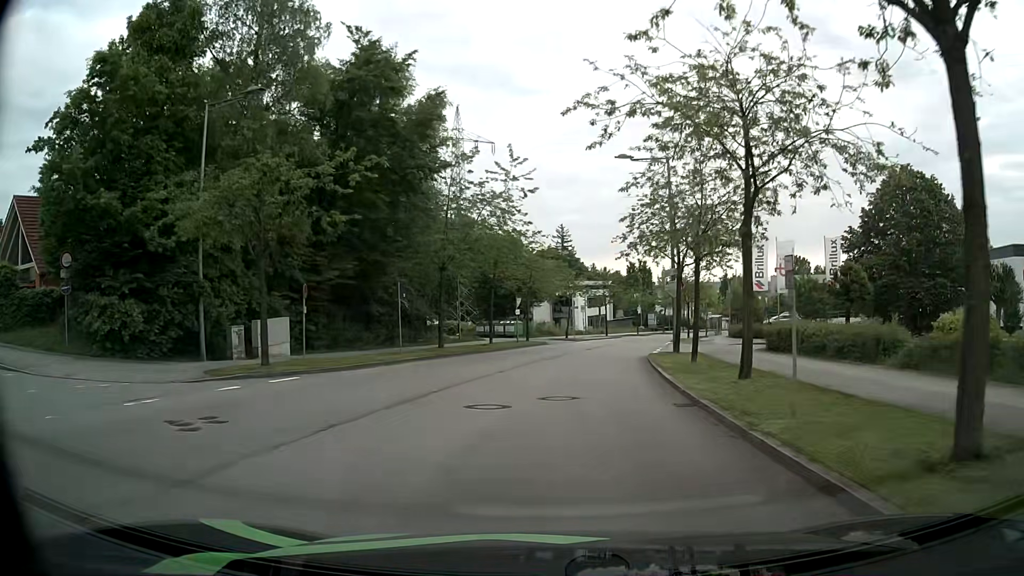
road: secondary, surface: asphalt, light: Day
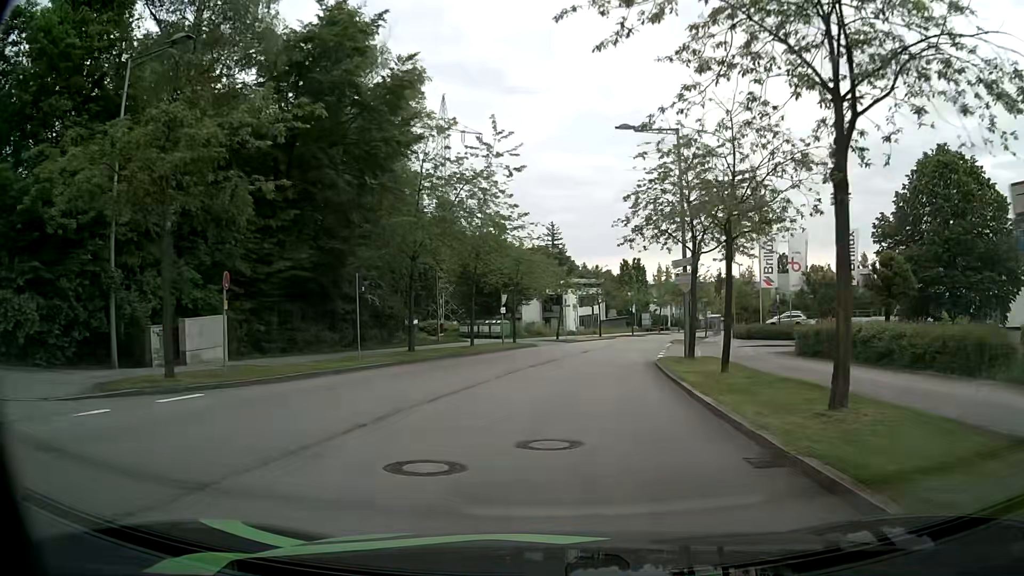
(0.0, +4.8) m; 0°
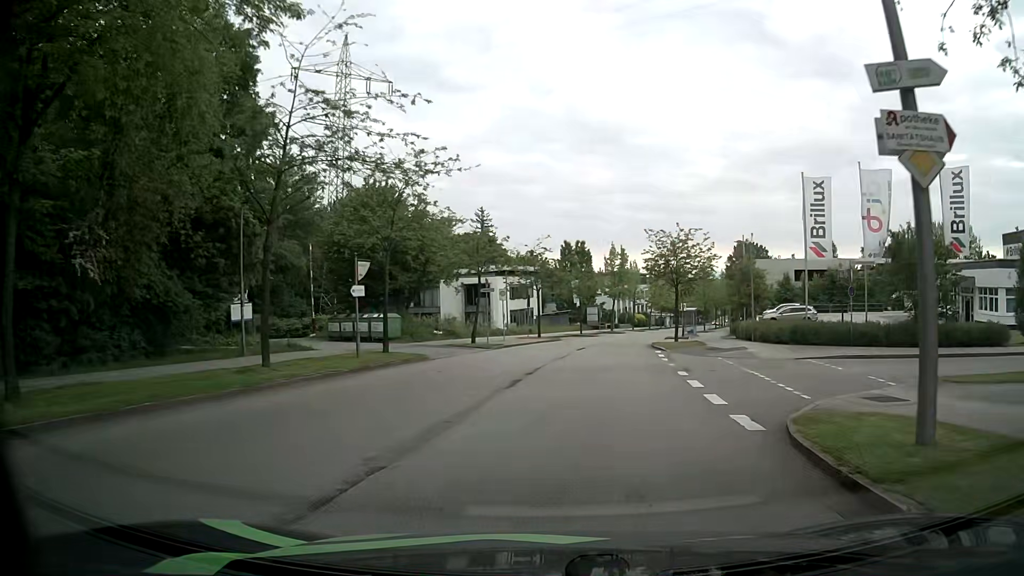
(+1.0, +20.4) m; +6°
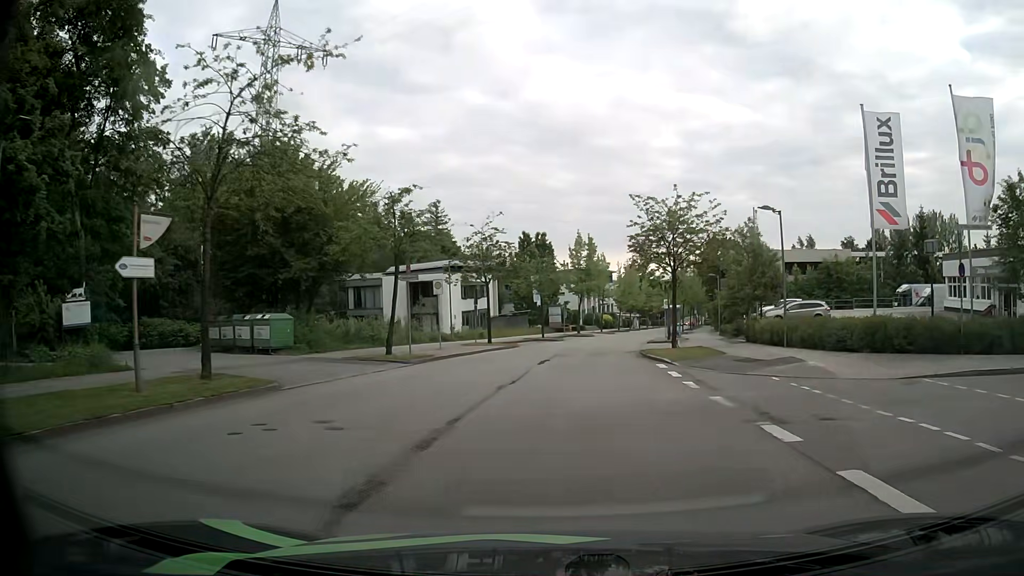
(+0.4, +10.5) m; +3°
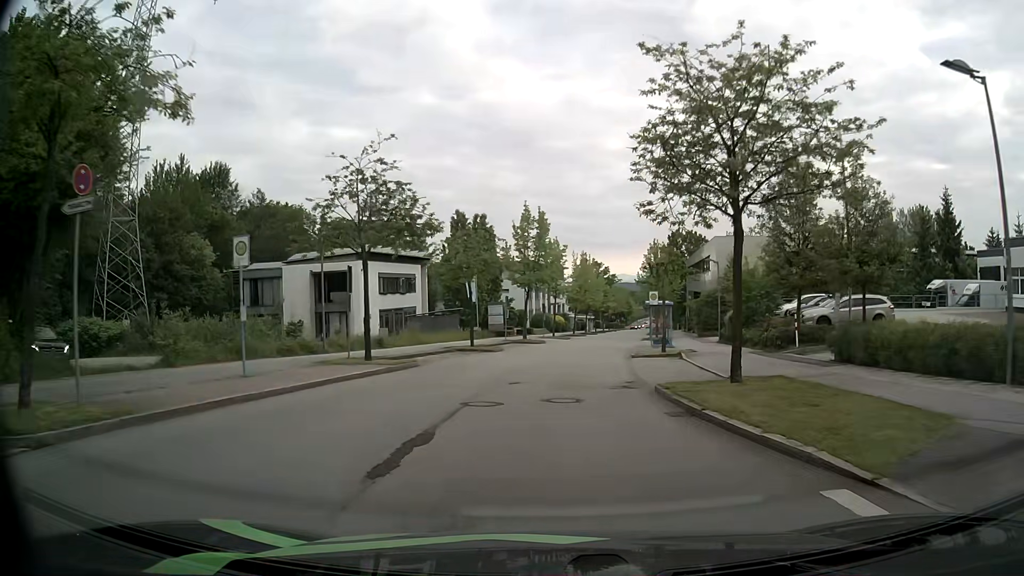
(+0.7, +16.0) m; +4°
